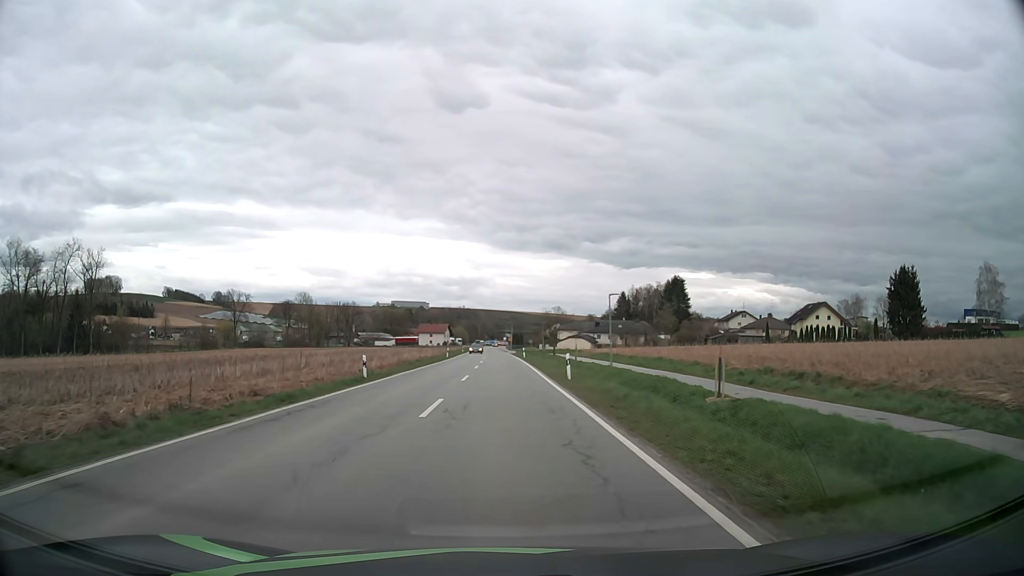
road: secondary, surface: asphalt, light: Day
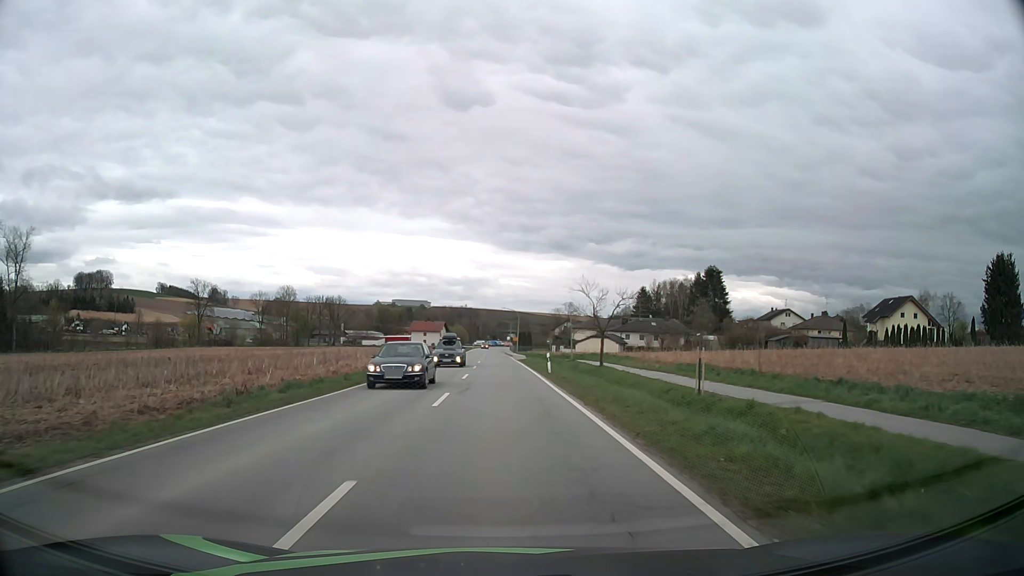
(-0.1, +34.3) m; 0°
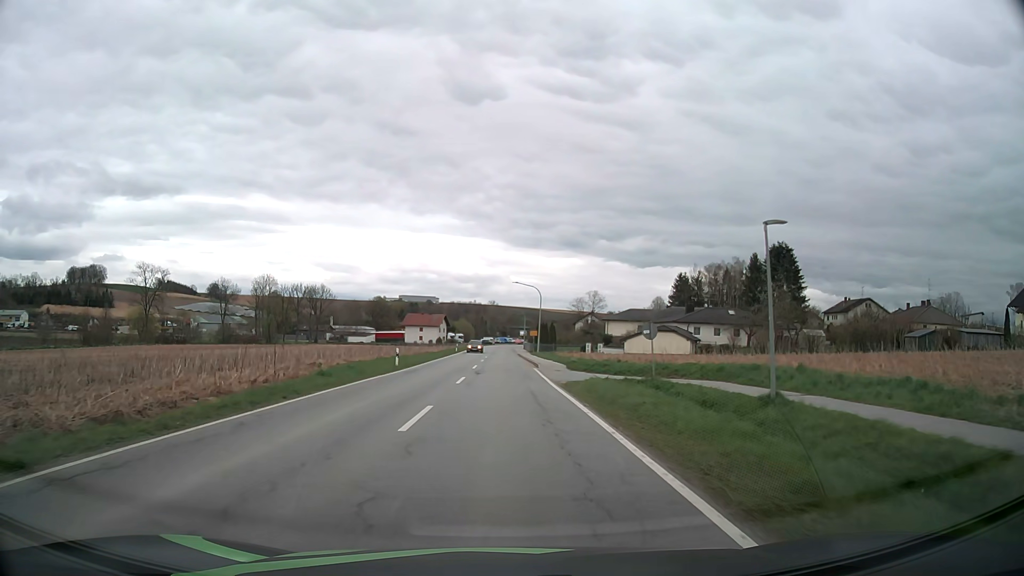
(-0.3, +41.4) m; -1°
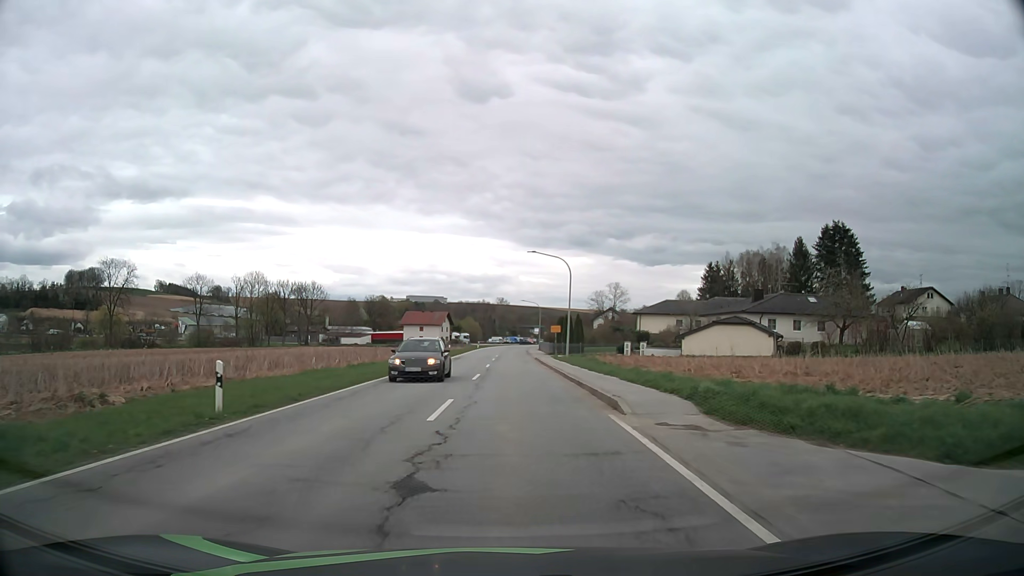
(-0.2, +23.0) m; -1°
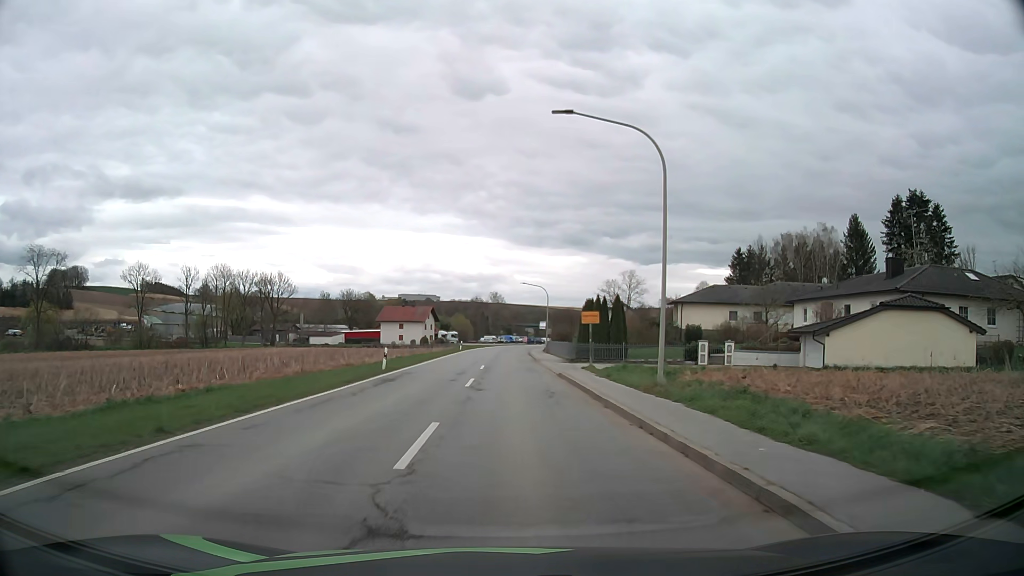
(+0.1, +28.3) m; +1°
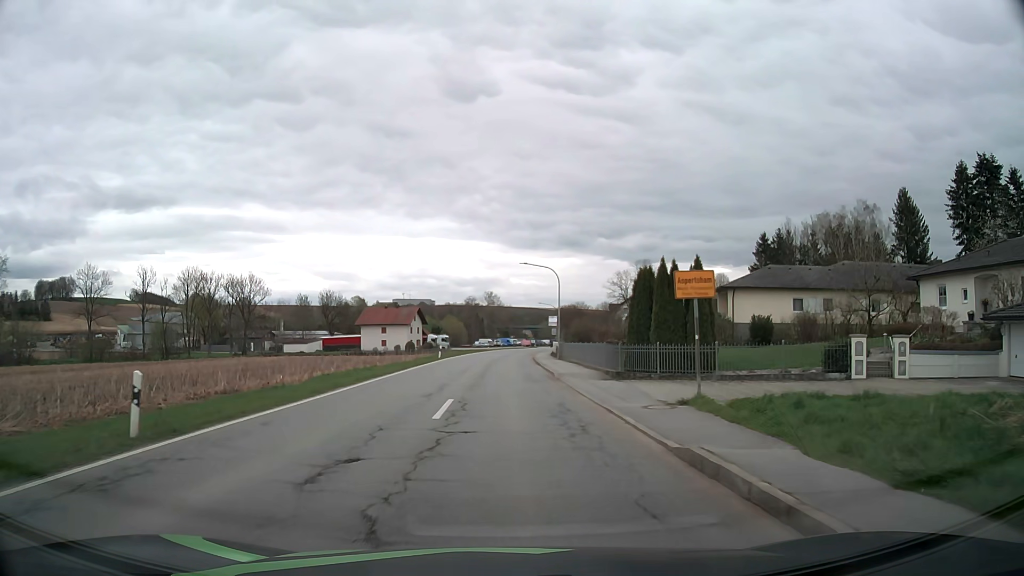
(0.0, +19.6) m; 0°
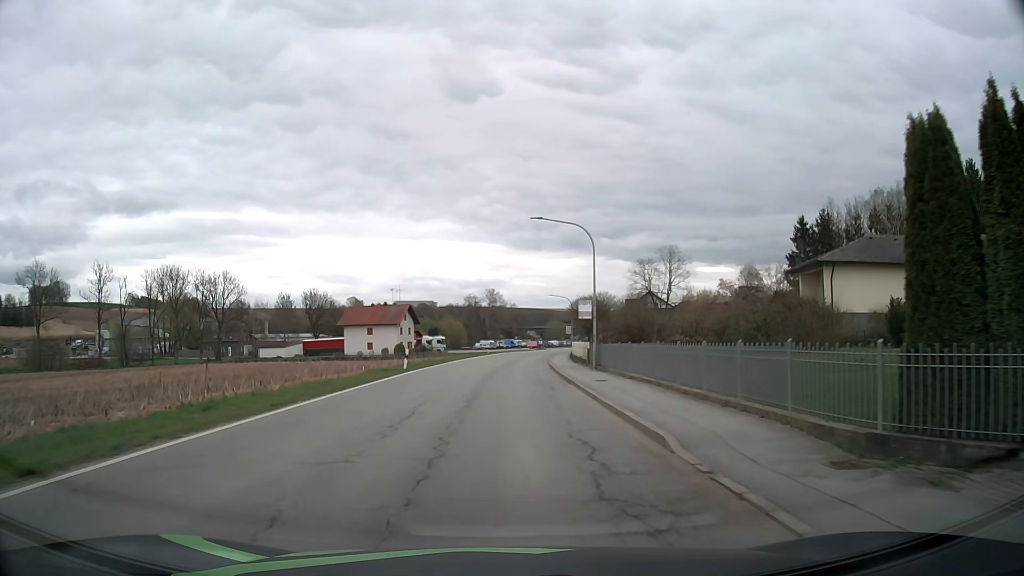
(-0.1, +19.0) m; -1°
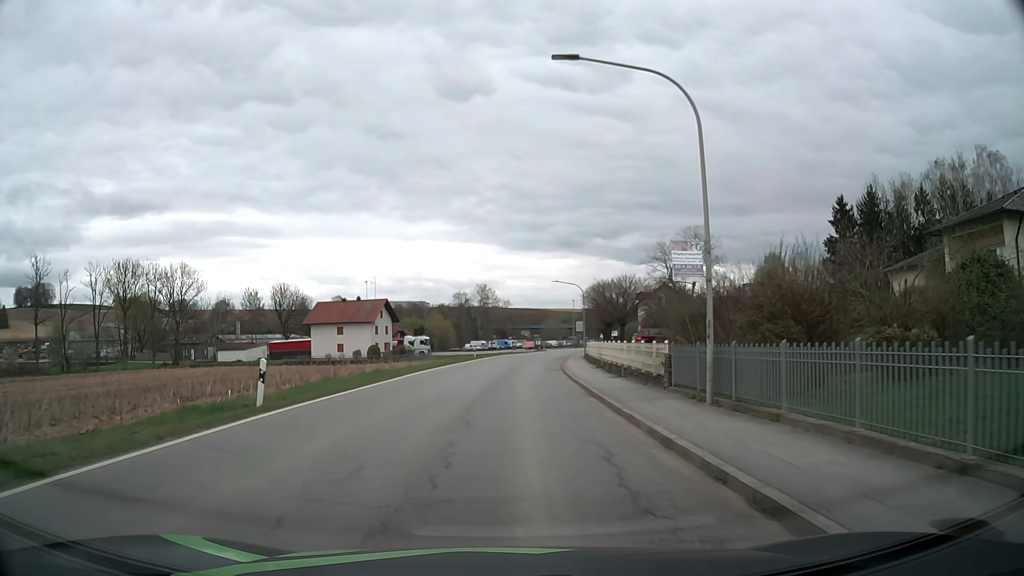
(+0.2, +18.8) m; +1°
(0, +10) (0, +20) (0, +30) (+1, +40) (+2, +50) (+3, +60) (+4, +70) (+6, +80) (+7, +90) (+9, +99) m
